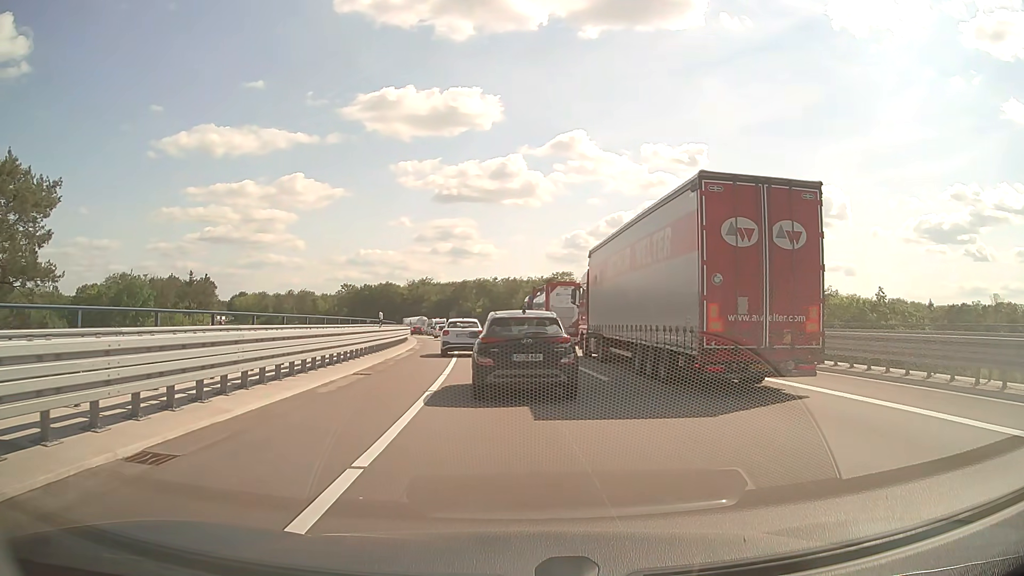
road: motorway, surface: asphalt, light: Day
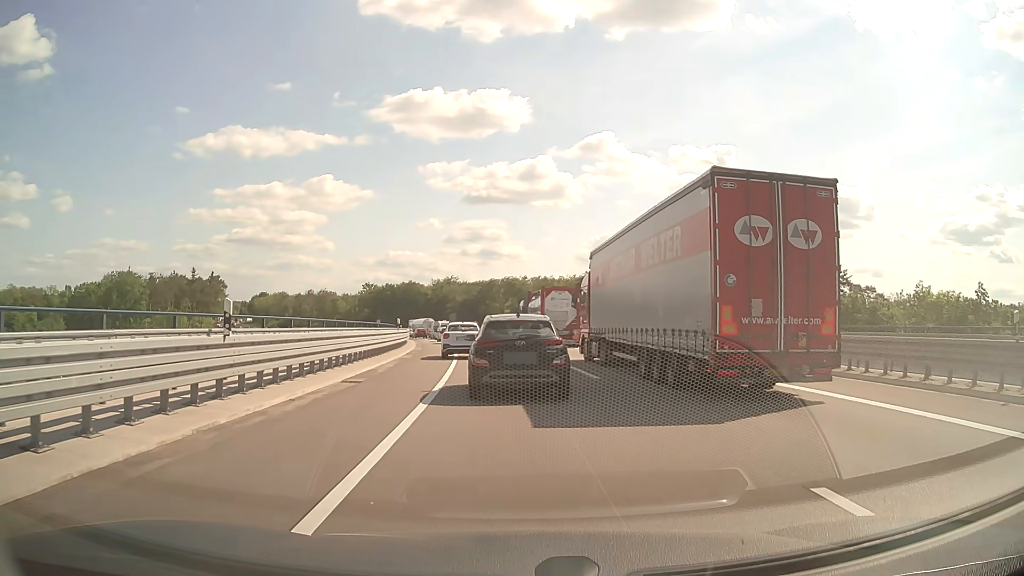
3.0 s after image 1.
(-0.3, +16.5) m; -2°
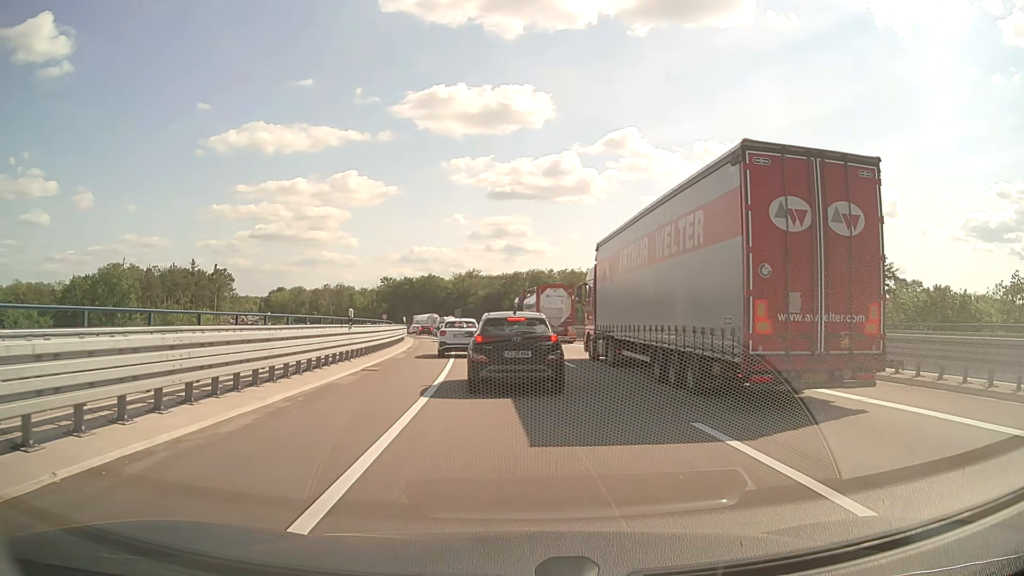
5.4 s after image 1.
(-0.2, +14.3) m; -2°
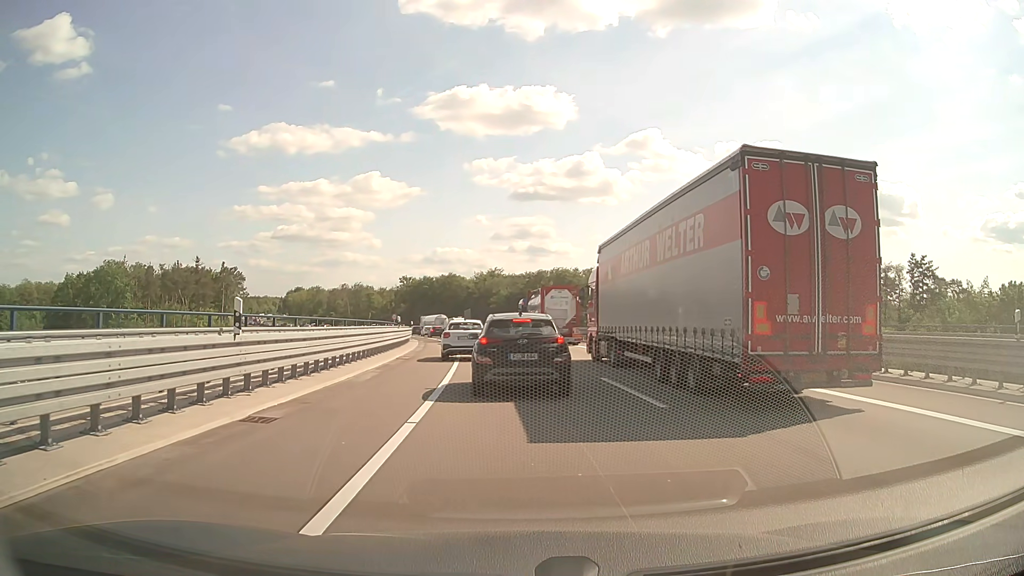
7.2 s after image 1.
(-0.2, +9.9) m; -2°
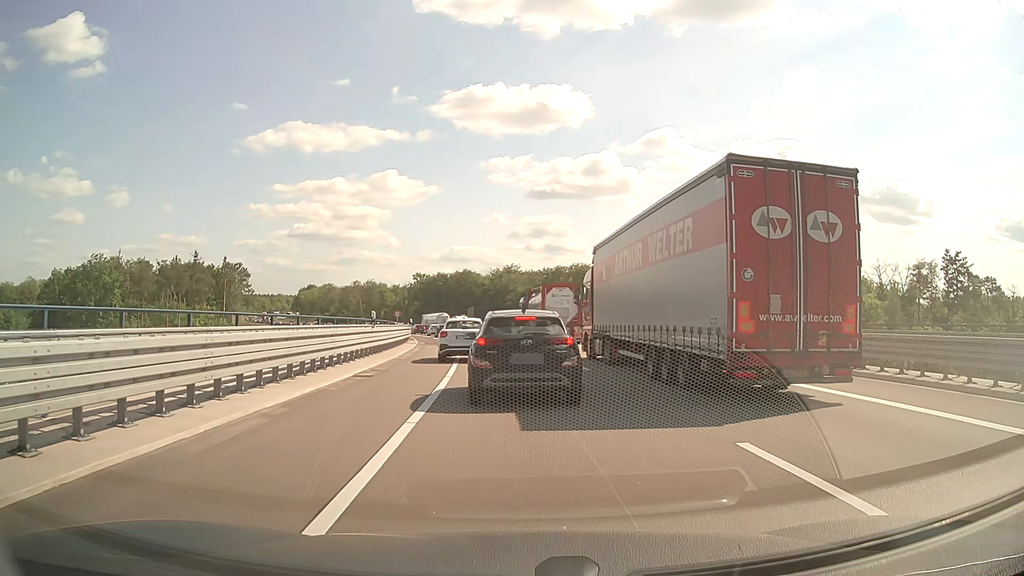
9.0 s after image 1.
(-0.2, +9.5) m; -2°
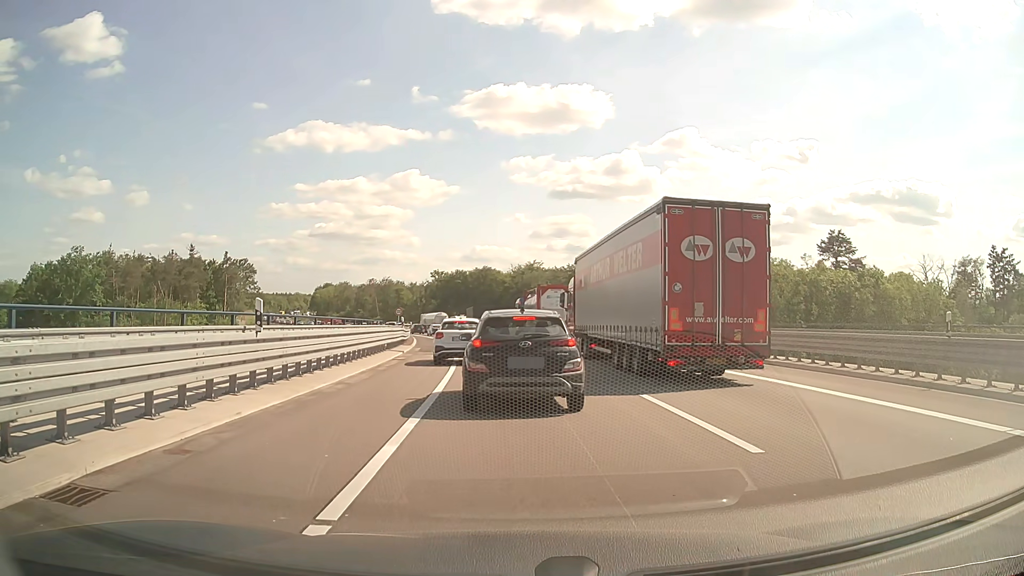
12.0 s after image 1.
(-0.2, +12.3) m; -2°
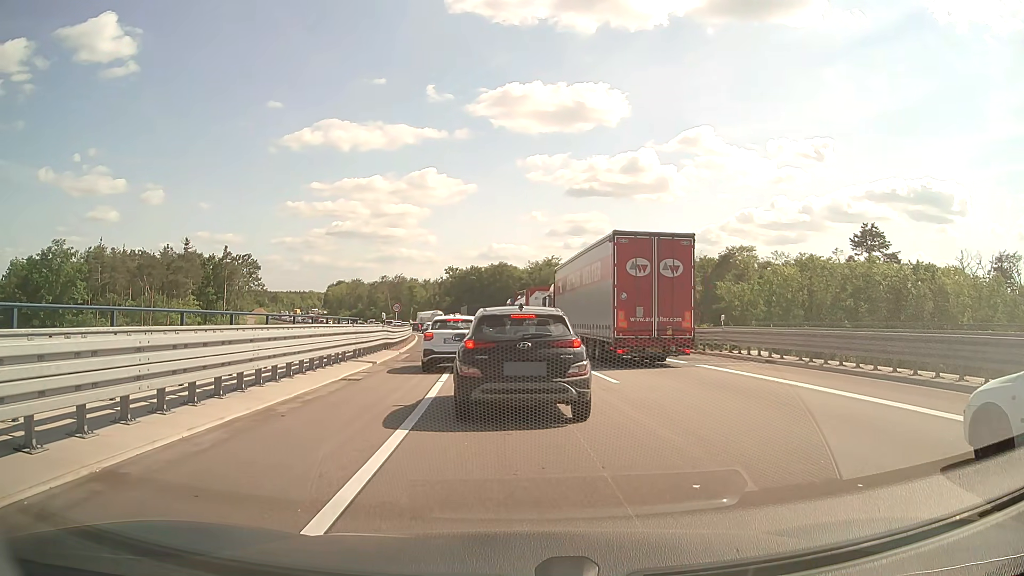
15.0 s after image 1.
(-0.1, +9.6) m; -2°
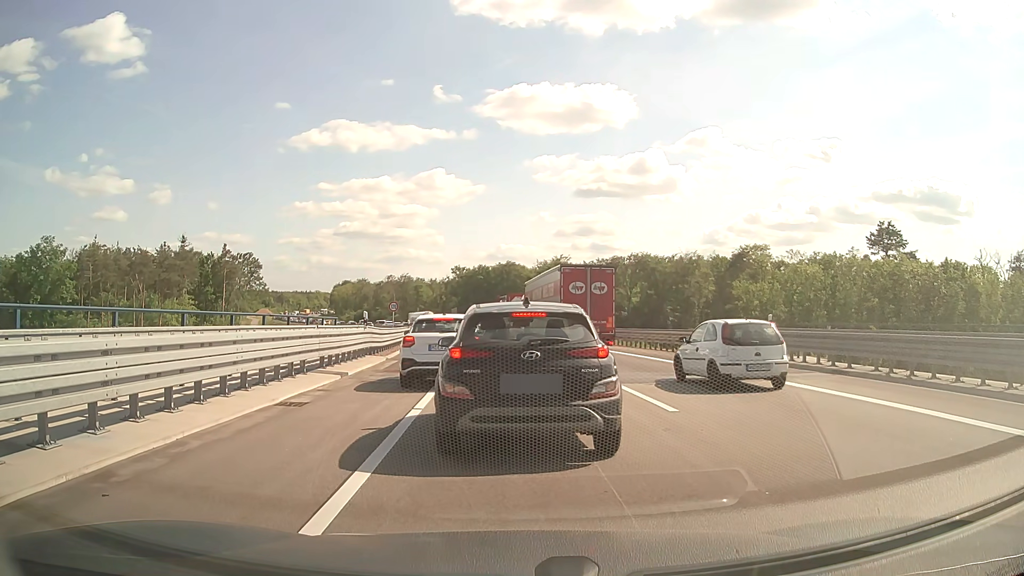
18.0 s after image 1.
(0.0, +4.6) m; -1°
(0, +10) (0, +20) (-1, +30) (-2, +40) (-3, +50) (-4, +60) (-6, +70) (-8, +79) (-10, +89) (-12, +99) m
